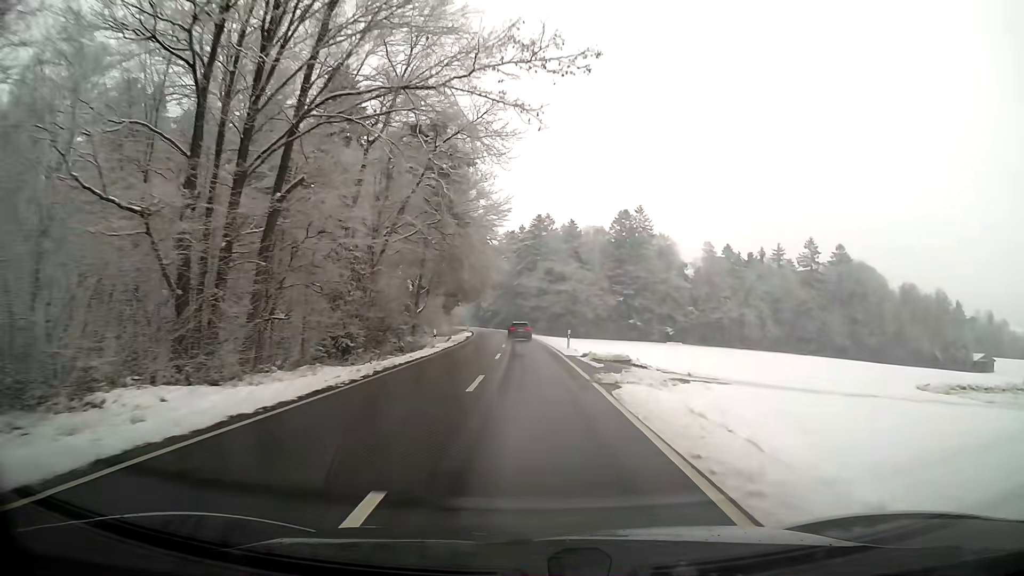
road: secondary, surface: asphalt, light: Day
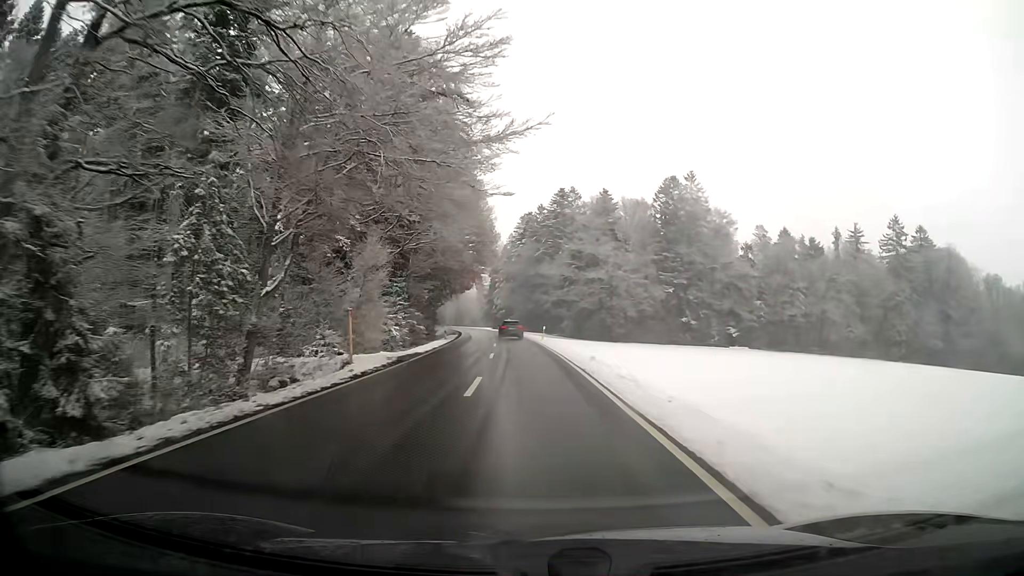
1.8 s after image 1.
(-0.6, +37.1) m; -2°
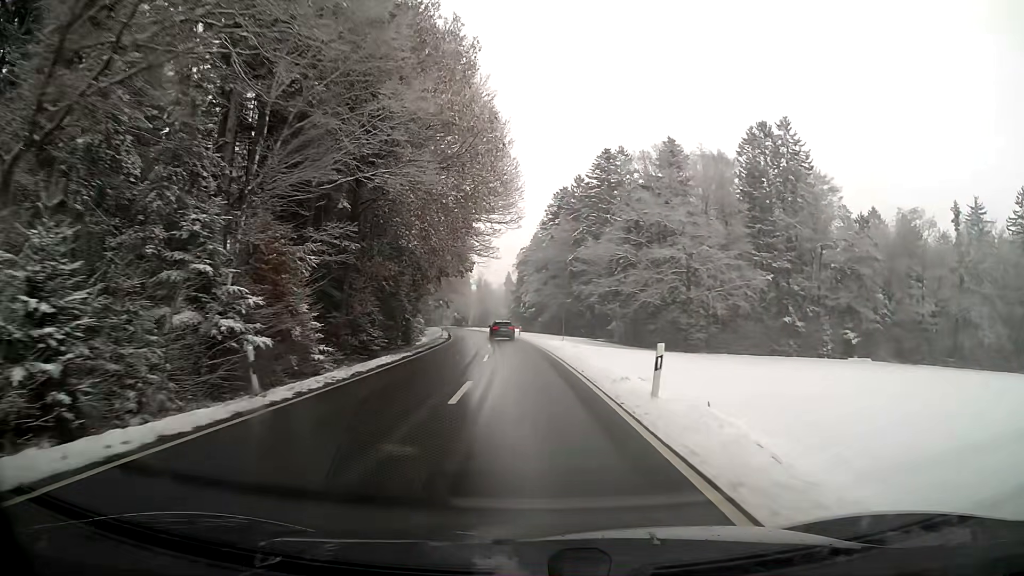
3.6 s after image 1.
(-0.8, +37.2) m; -3°
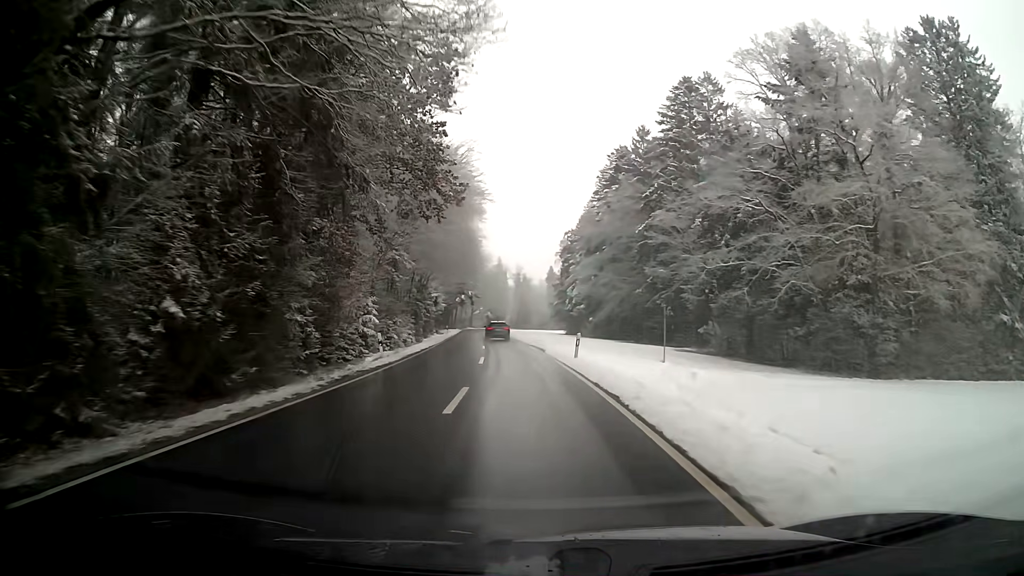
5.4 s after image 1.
(-1.2, +37.2) m; -4°
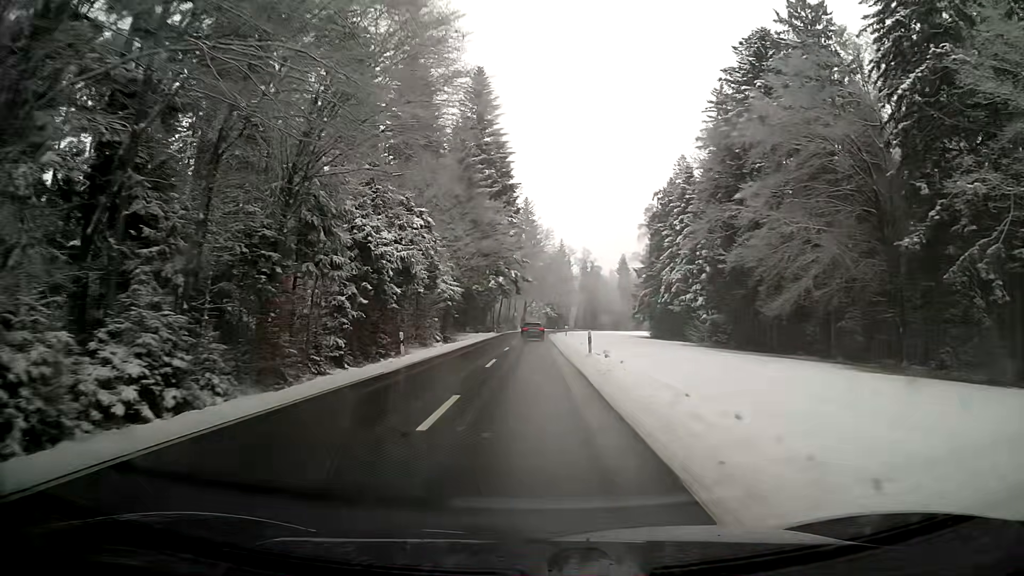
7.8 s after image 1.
(-2.3, +49.7) m; -5°
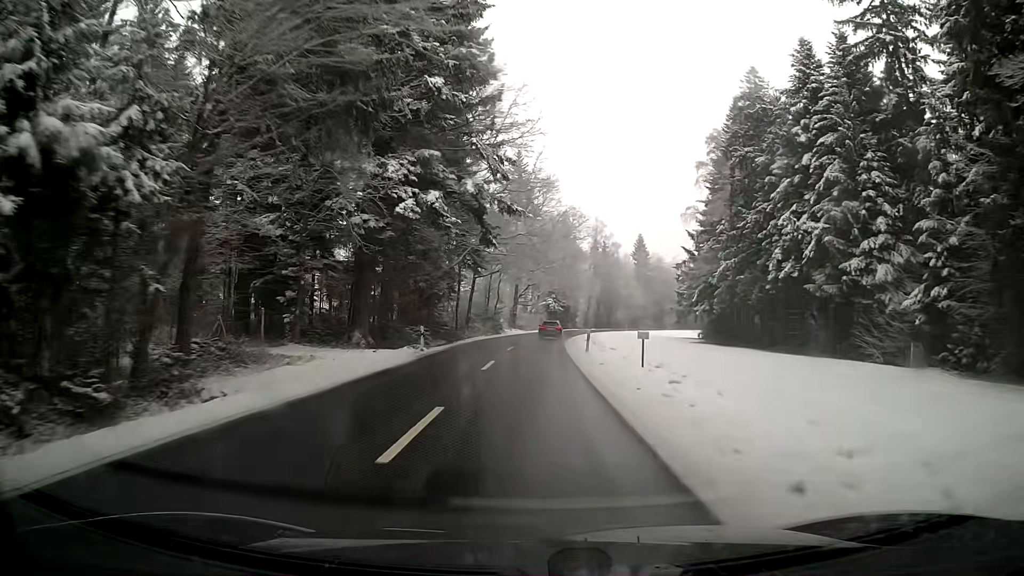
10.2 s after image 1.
(+0.5, +50.1) m; +1°
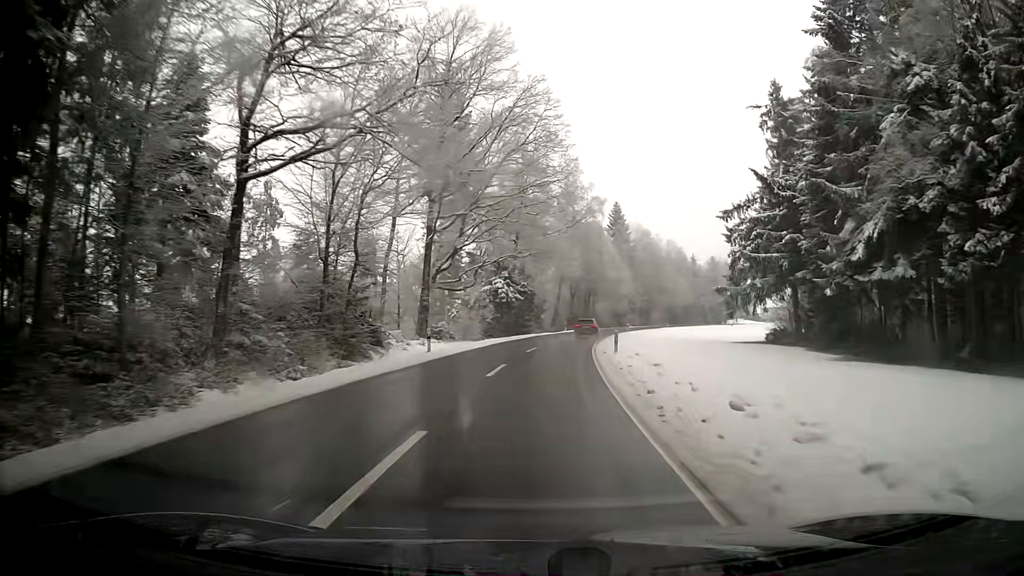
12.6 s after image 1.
(+1.5, +50.1) m; +5°
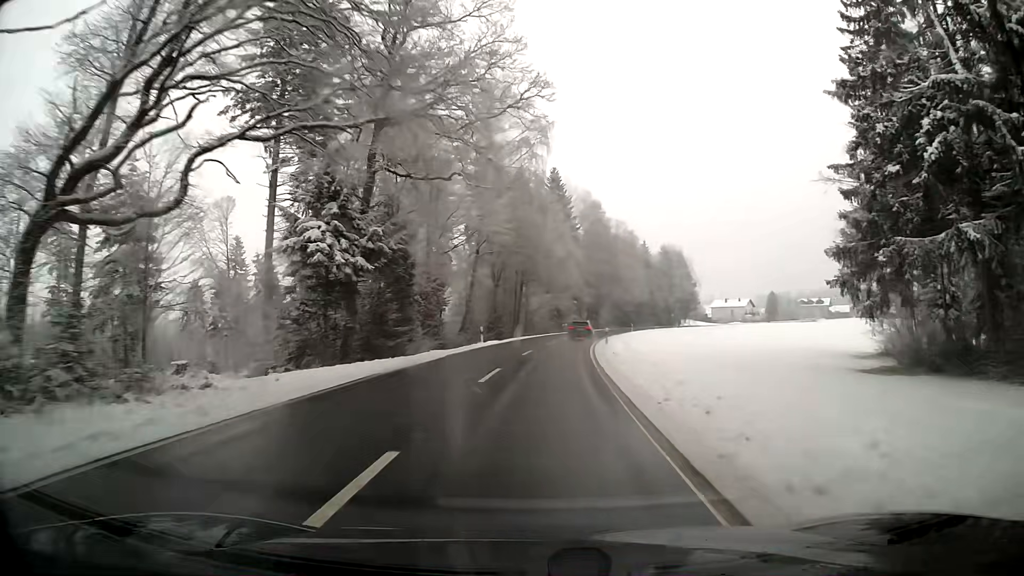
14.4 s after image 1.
(+2.1, +37.0) m; +6°
(0, +10) (+1, +20) (+1, +30) (+2, +40) (+4, +50) (+5, +60) (+7, +70) (+9, +79) (+11, +89) (+14, +99) m
